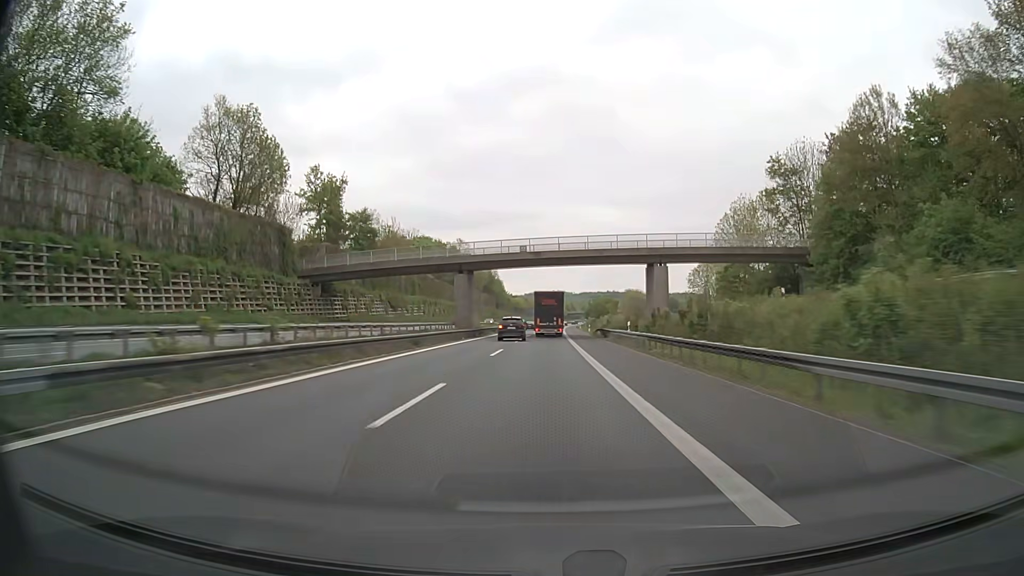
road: motorway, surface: asphalt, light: Day
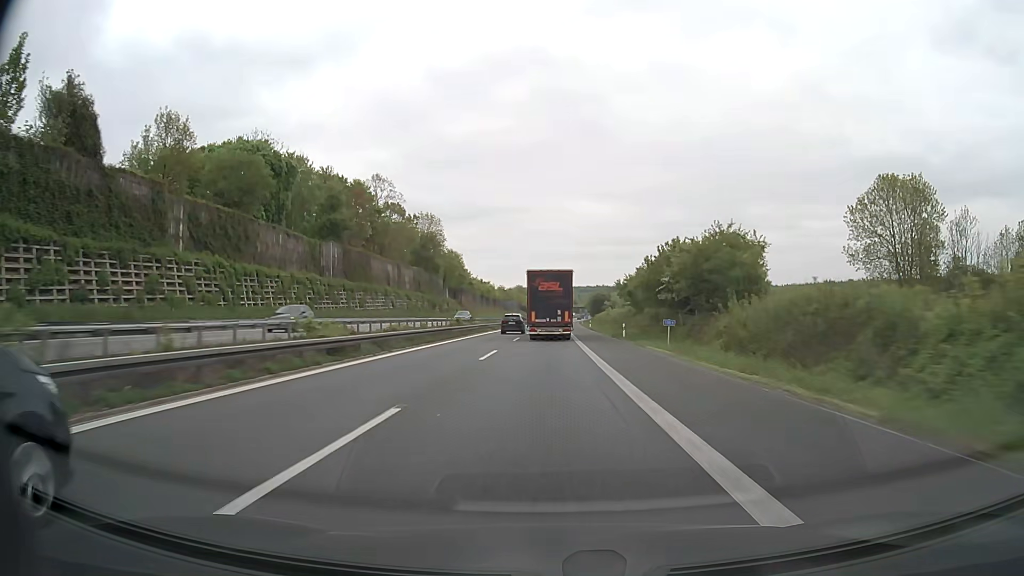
(+0.9, +94.1) m; +1°
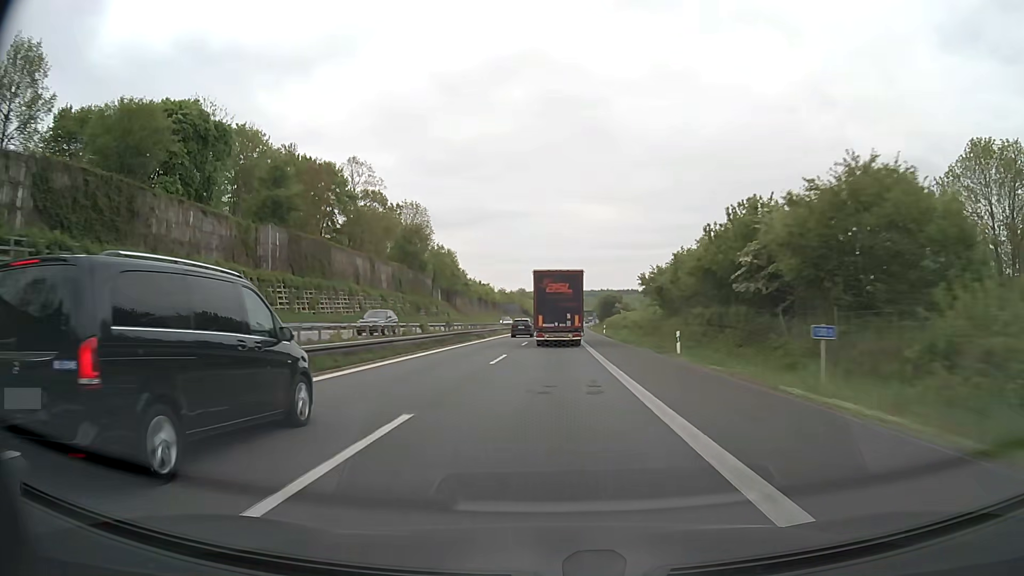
(0.0, +18.1) m; 0°
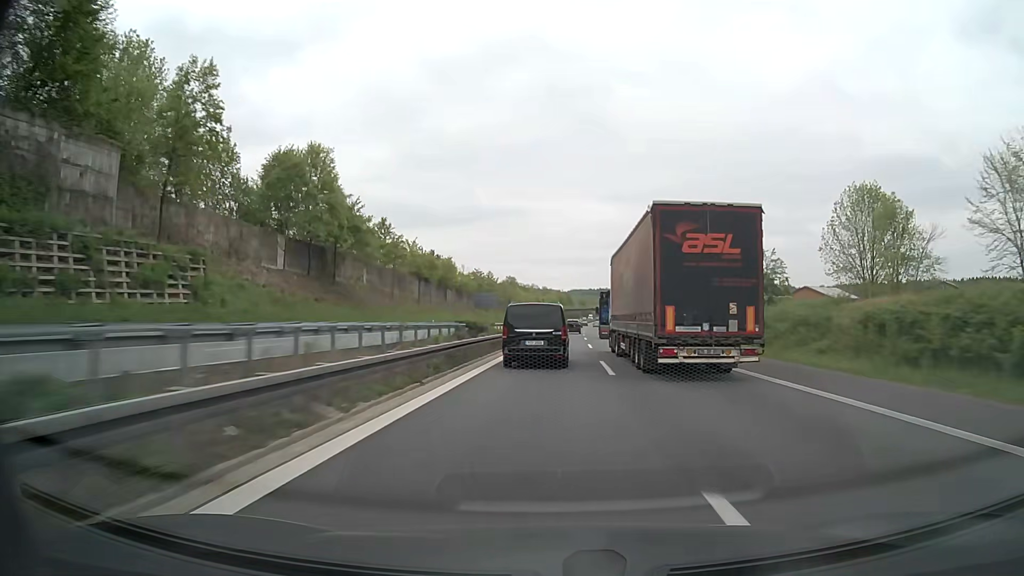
(-1.3, +95.2) m; 0°
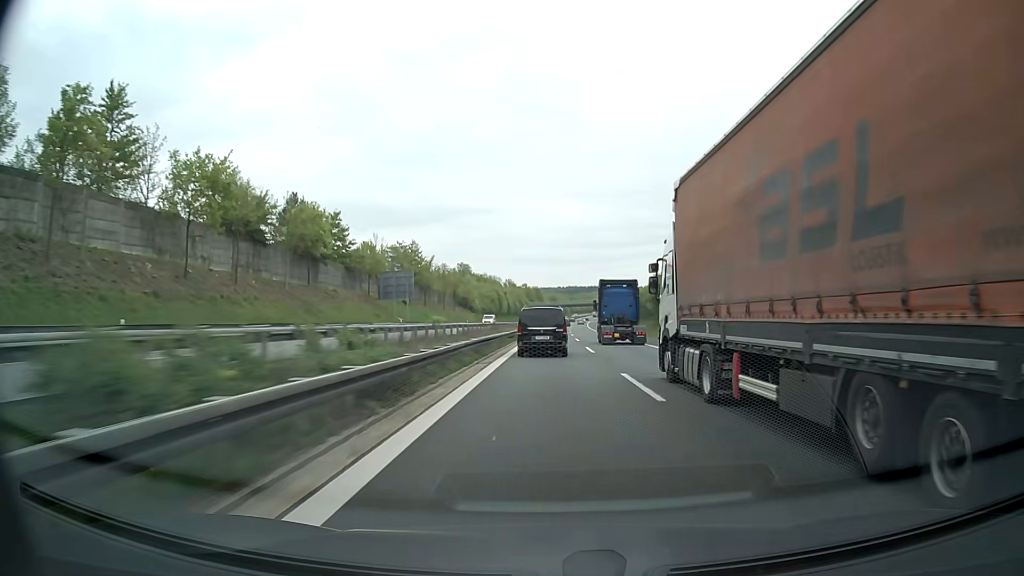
(+1.4, +60.3) m; +3°
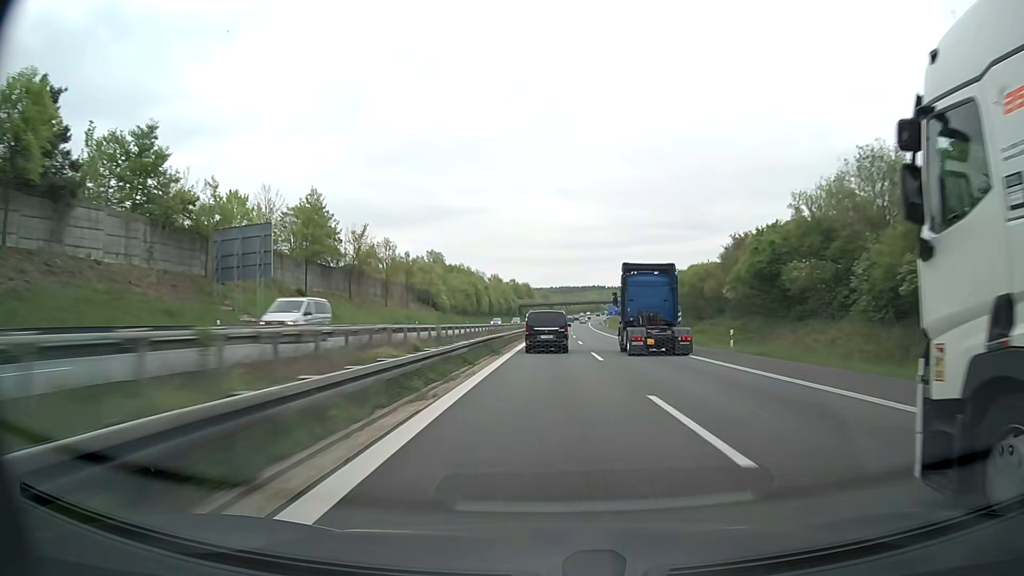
(+0.3, +41.5) m; +1°
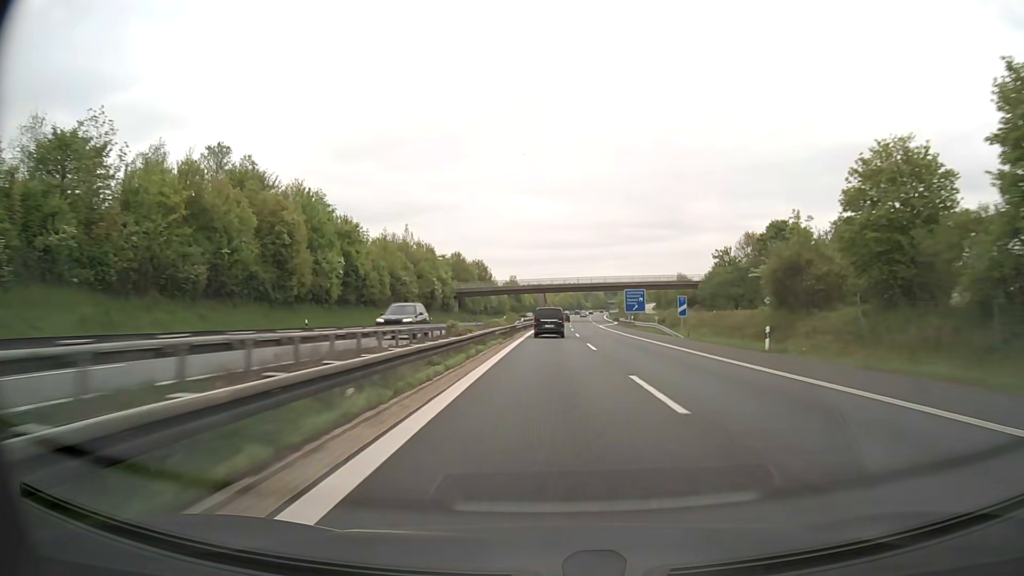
(+1.7, +104.8) m; +2°
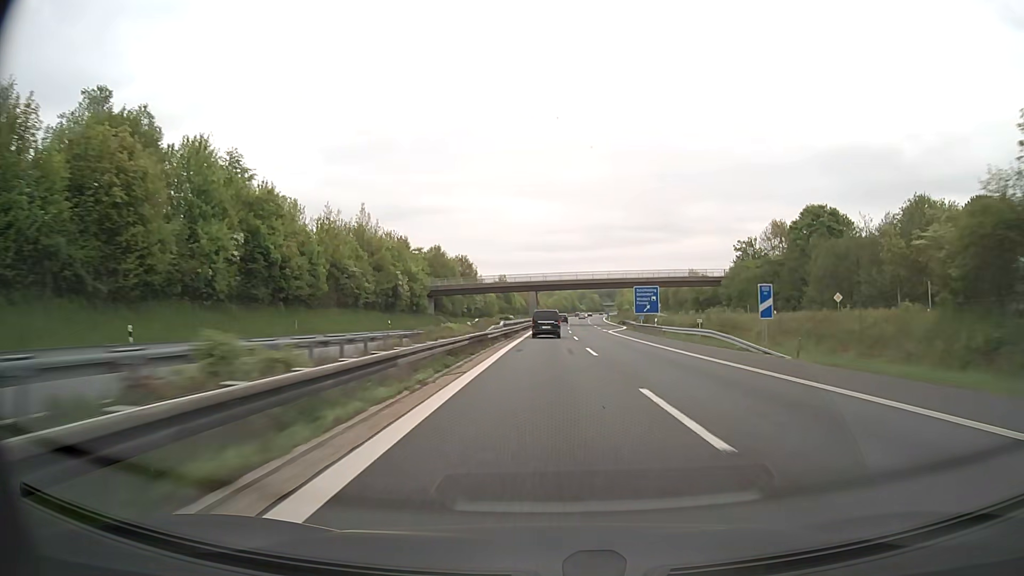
(0.0, +20.8) m; 0°
(0, +10) (0, +20) (0, +30) (+1, +40) (+1, +50) (+2, +60) (+2, +70) (+3, +80) (+3, +90) (+4, +100) m
